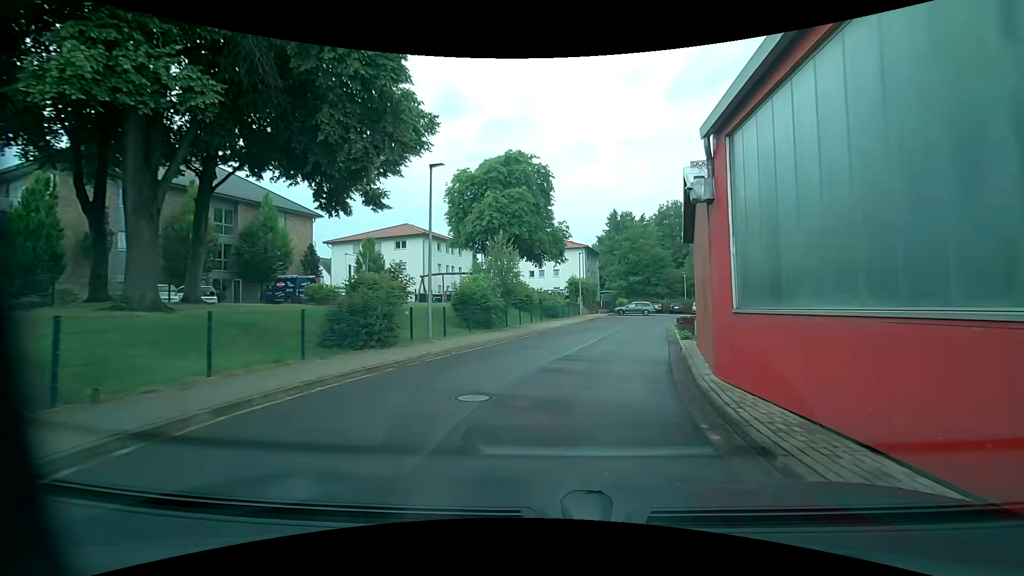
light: Day
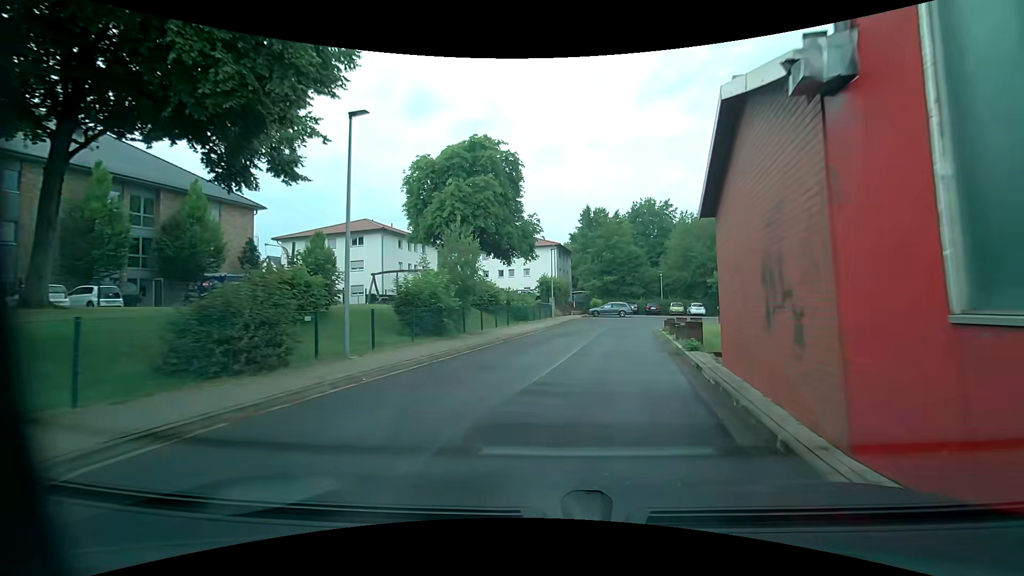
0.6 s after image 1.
(+0.1, +4.6) m; +2°
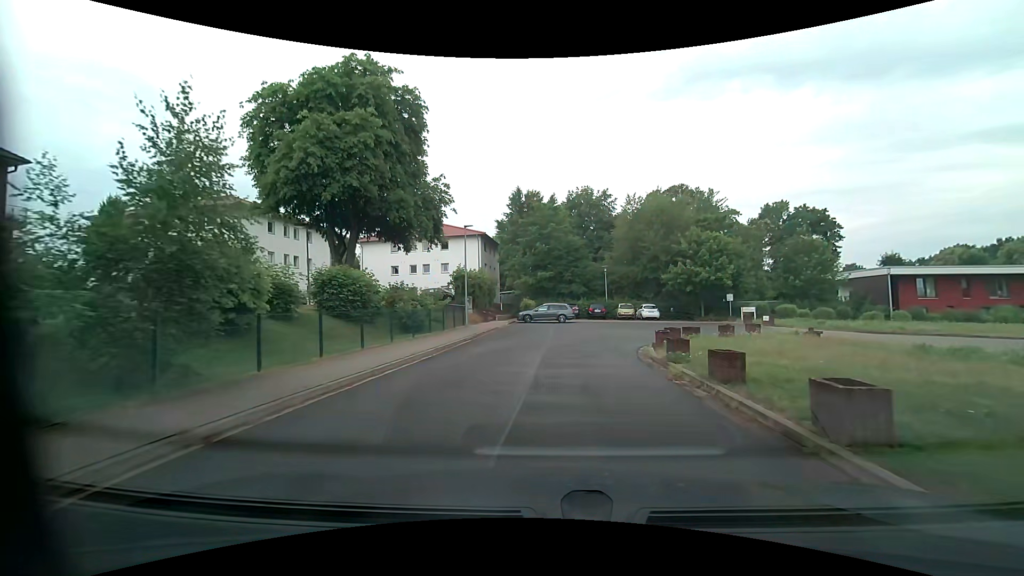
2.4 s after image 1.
(+1.0, +13.3) m; +8°
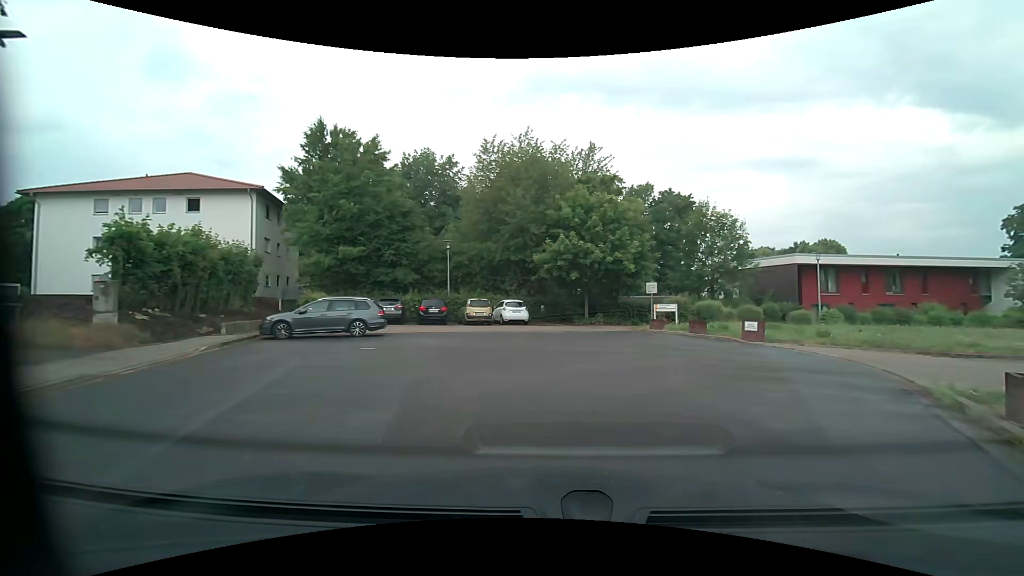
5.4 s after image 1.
(+1.6, +19.0) m; +18°
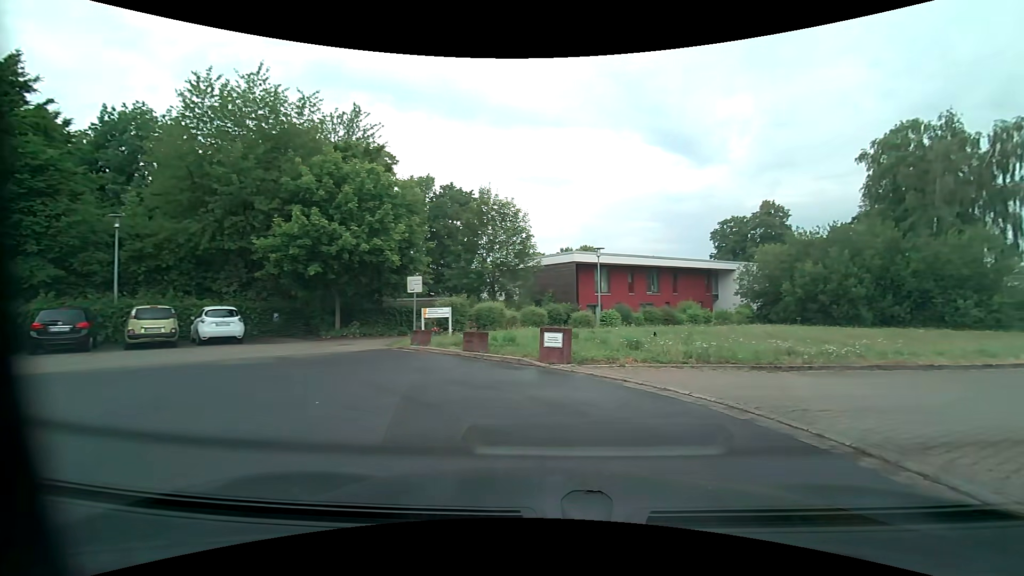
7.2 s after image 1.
(+1.5, +7.7) m; +24°
